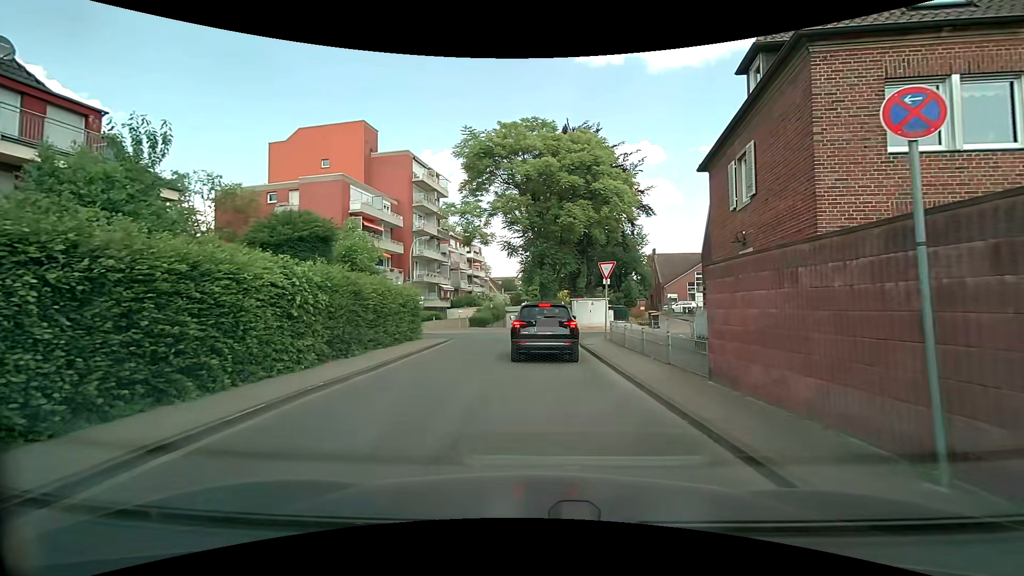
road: residential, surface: asphalt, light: Day
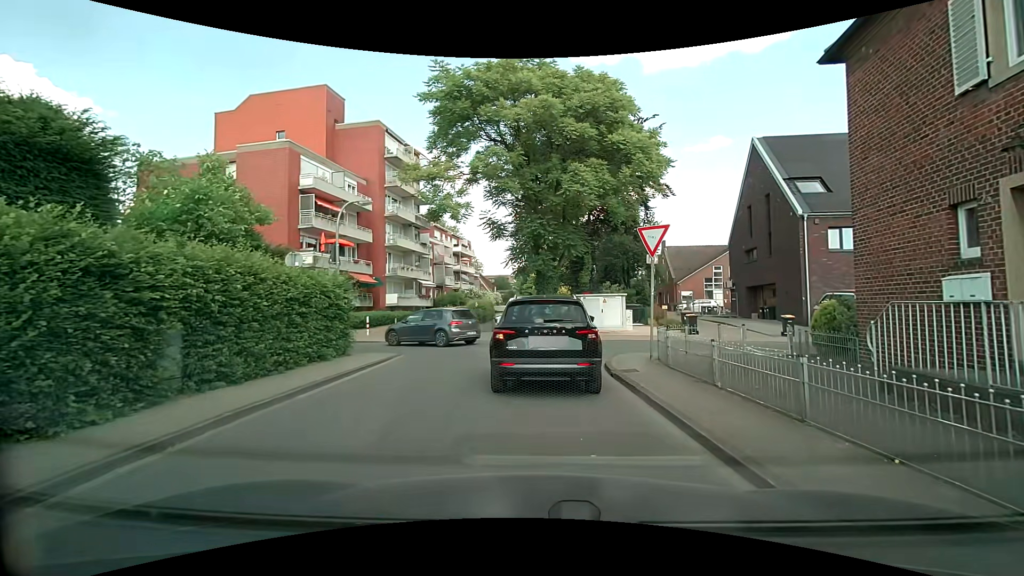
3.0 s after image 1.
(0.0, +8.4) m; 0°
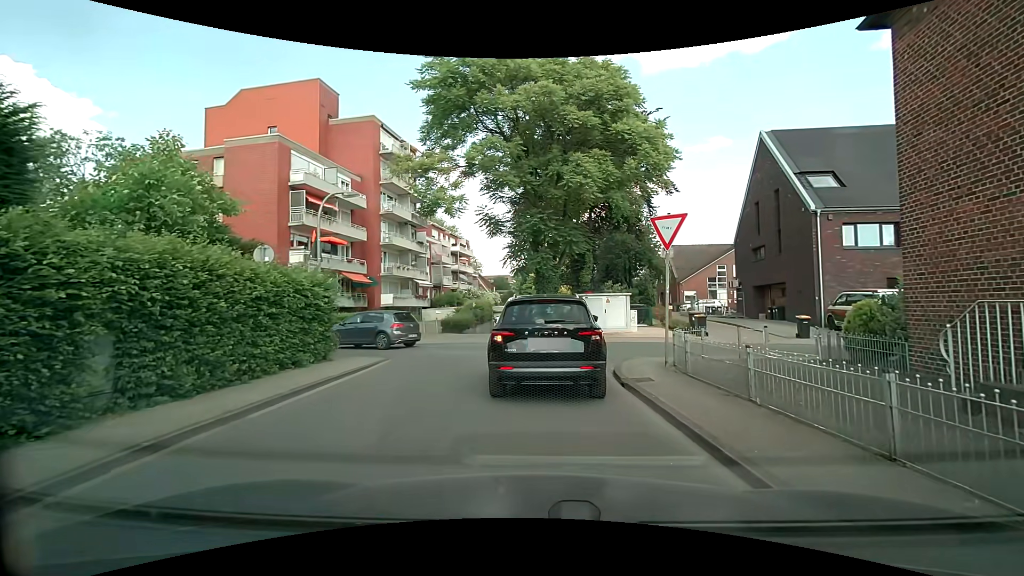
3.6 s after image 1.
(0.0, +1.3) m; 0°
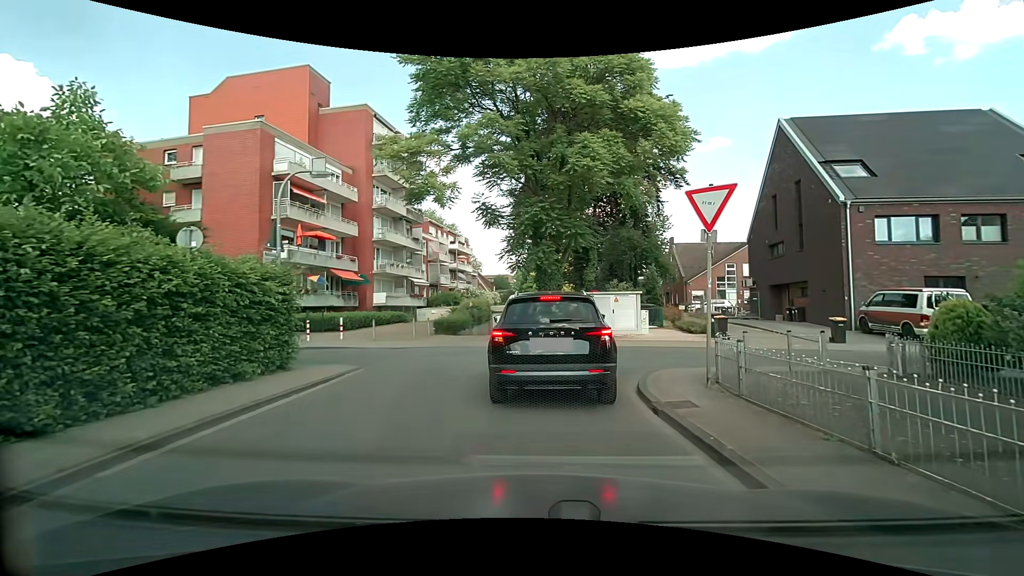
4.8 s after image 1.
(0.0, +2.3) m; 0°
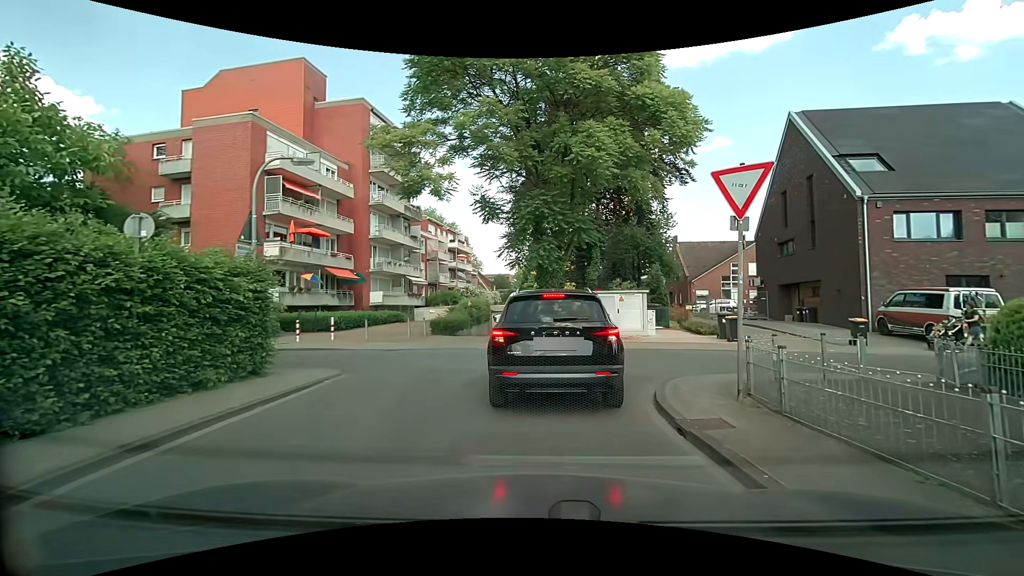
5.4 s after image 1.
(0.0, +1.1) m; 0°
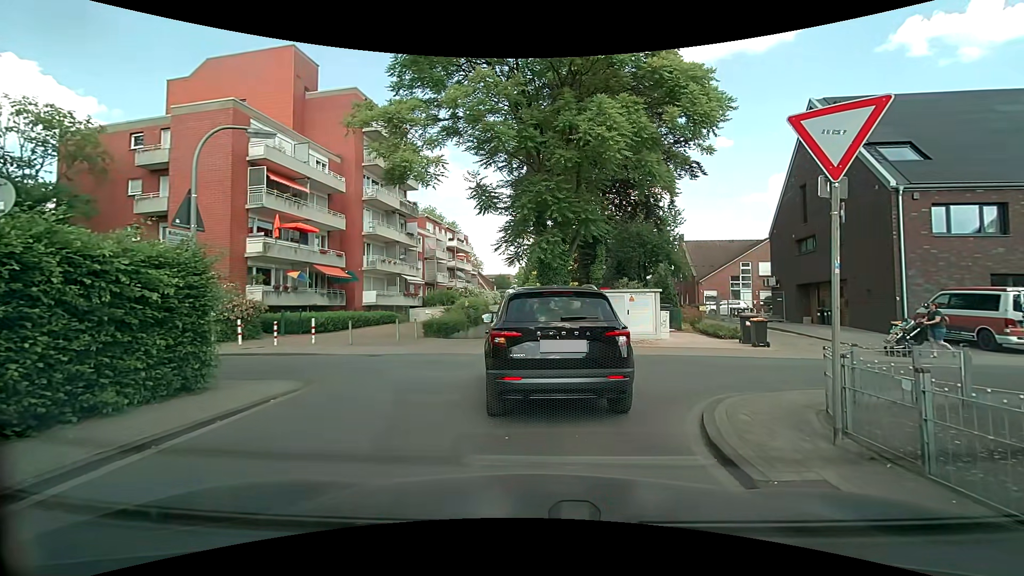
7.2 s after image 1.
(0.0, +1.9) m; 0°
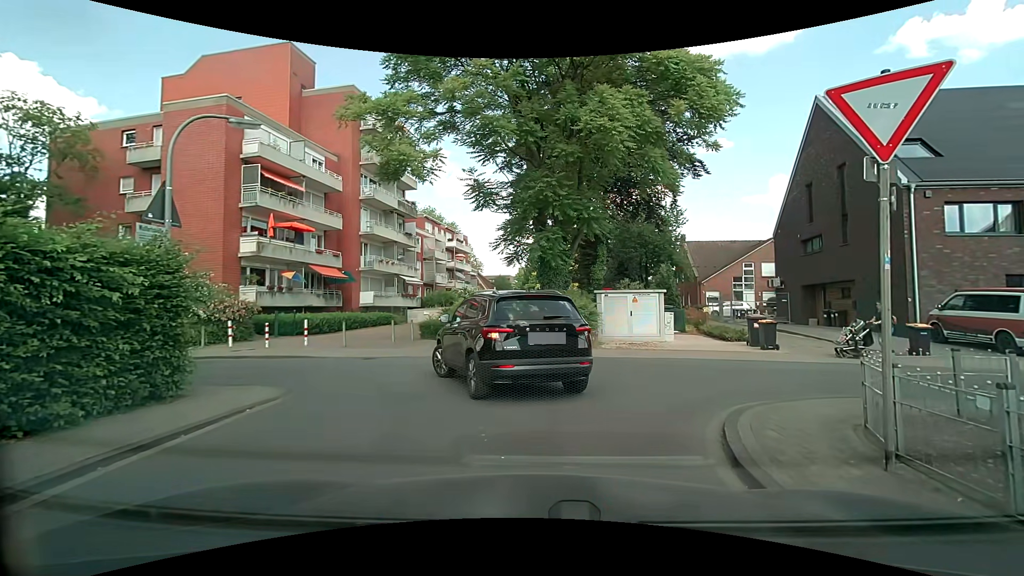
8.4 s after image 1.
(0.0, +0.7) m; 0°
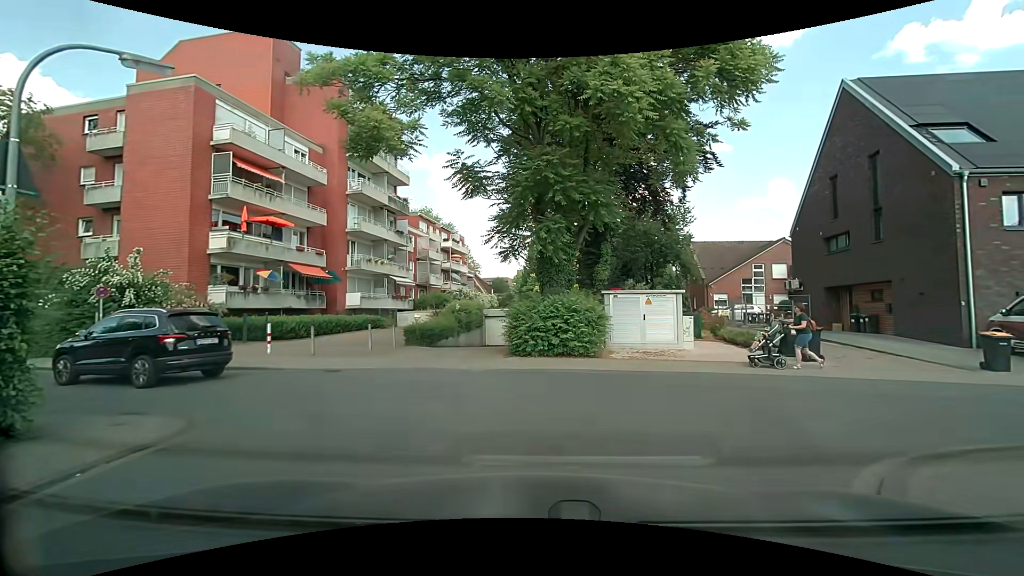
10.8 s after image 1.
(0.0, +2.6) m; 0°
